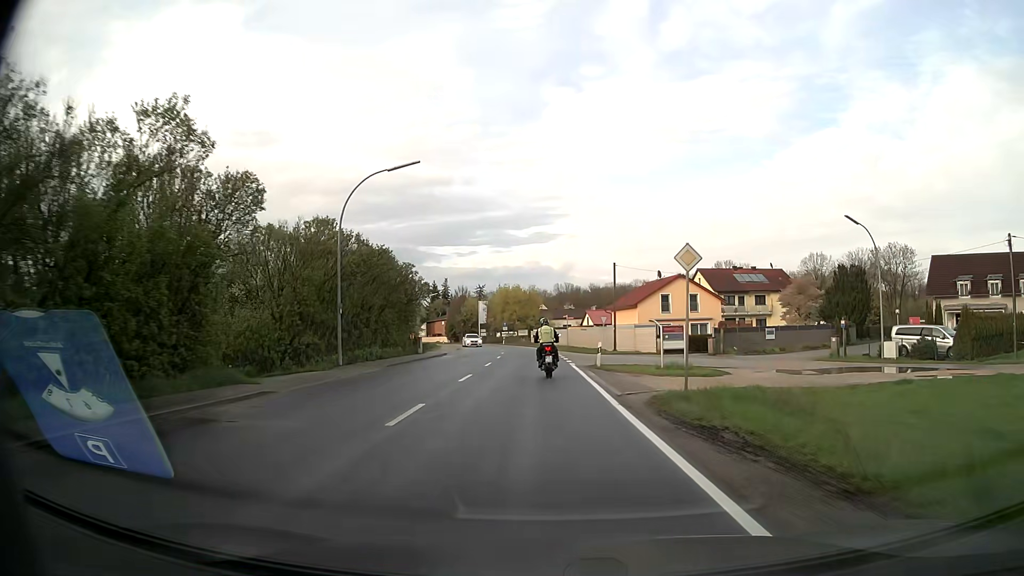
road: secondary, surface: asphalt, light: Day
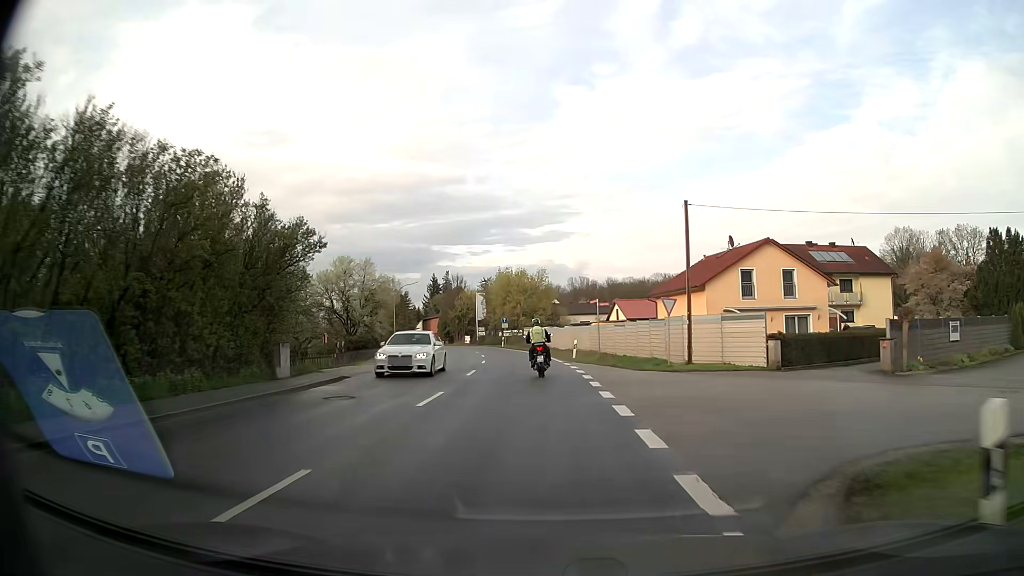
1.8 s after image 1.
(-0.2, +24.4) m; -1°
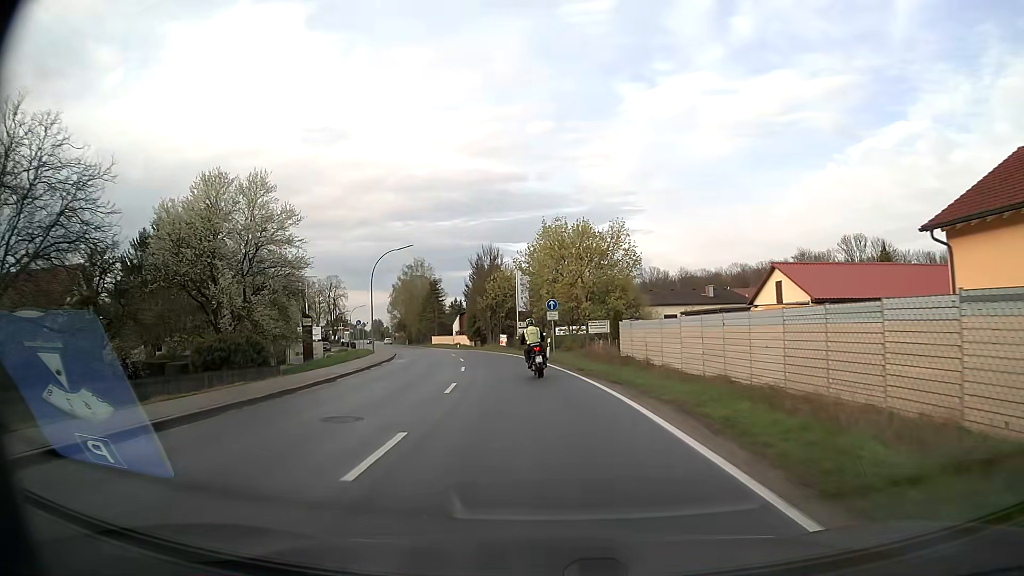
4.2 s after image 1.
(-1.4, +33.7) m; -5°
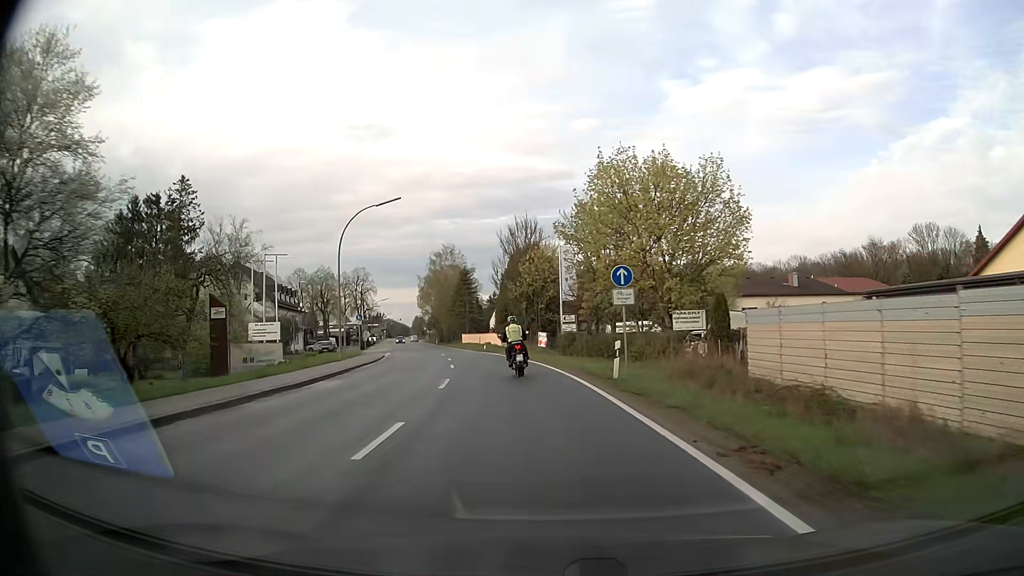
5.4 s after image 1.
(-0.5, +17.3) m; -3°
(0, +10) (-1, +20) (-2, +30) (-4, +40) (-6, +50) (-8, +59) (-11, +69) (-13, +79) (-16, +88) (-18, +98) m
